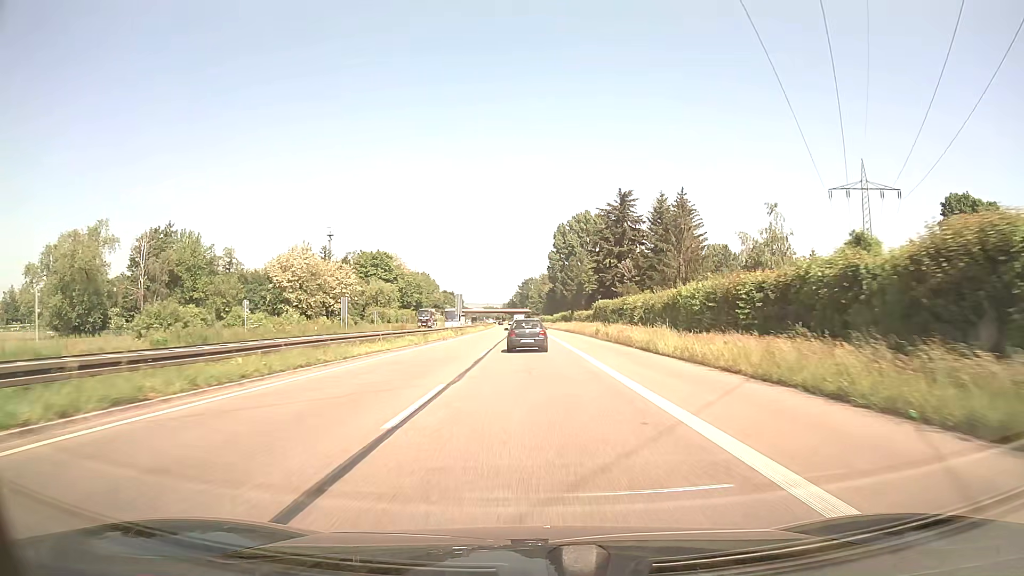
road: trunk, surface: asphalt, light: Day
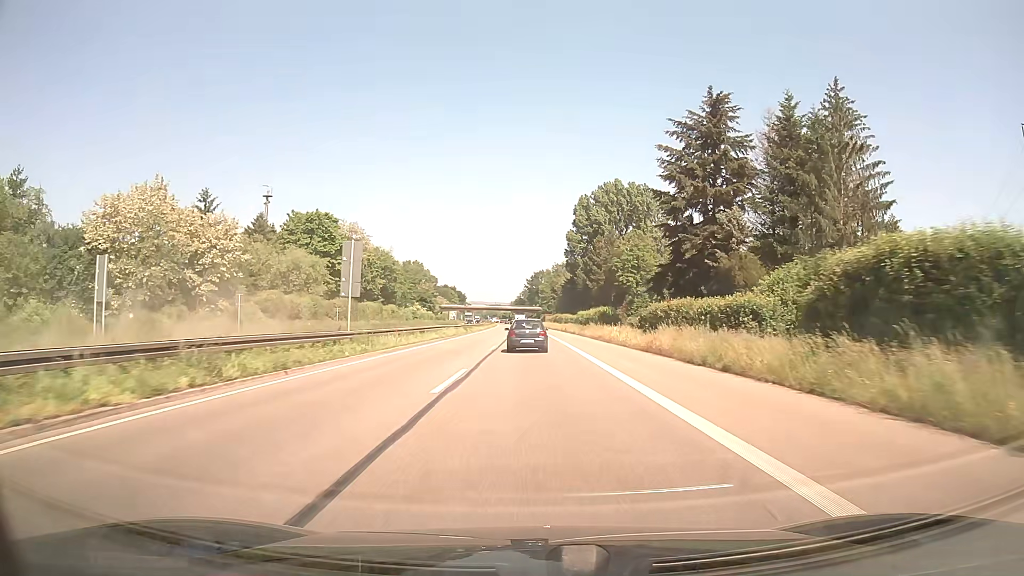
(-0.4, +51.4) m; -1°
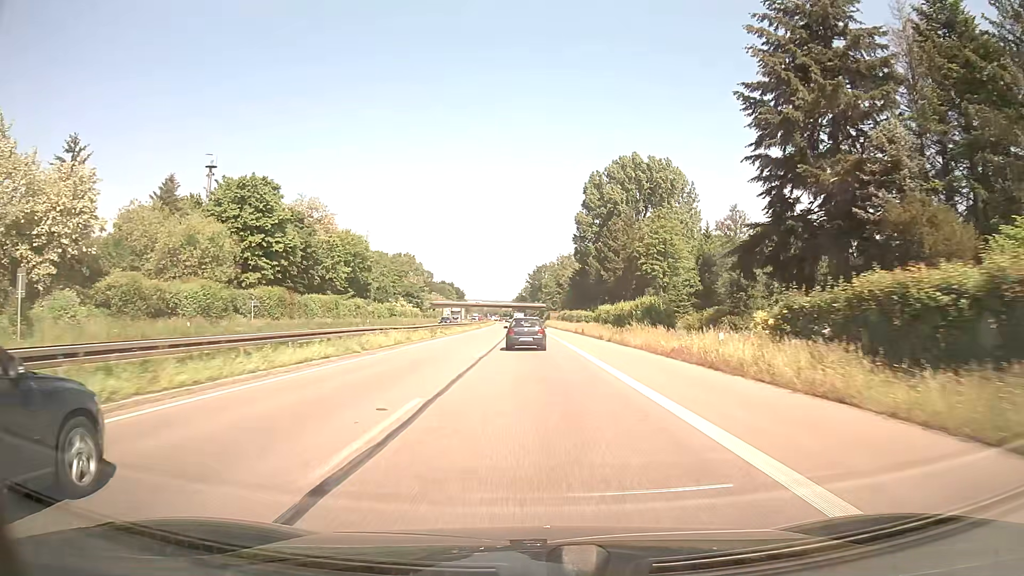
(0.0, +25.6) m; 0°
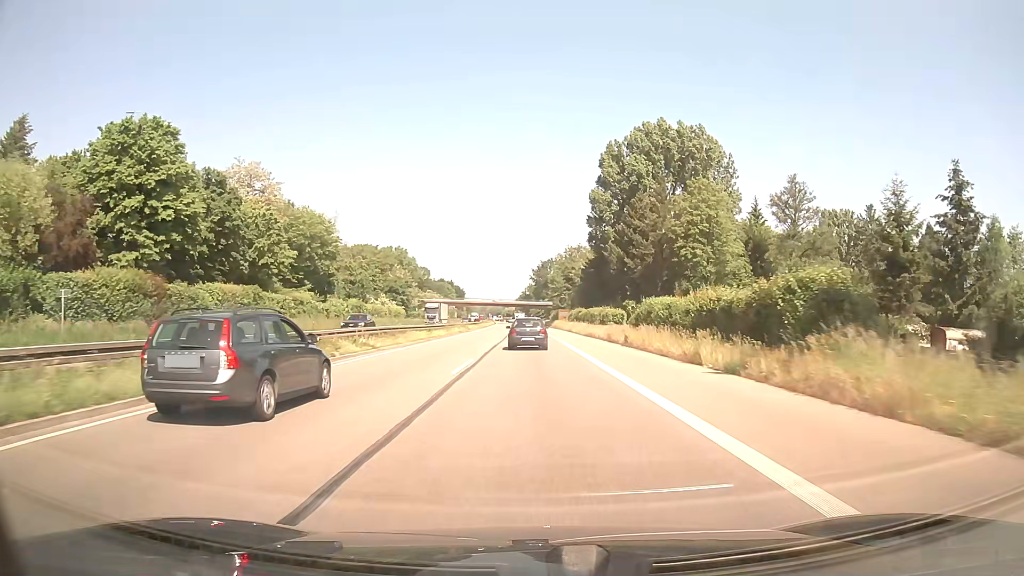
(-0.1, +25.5) m; 0°
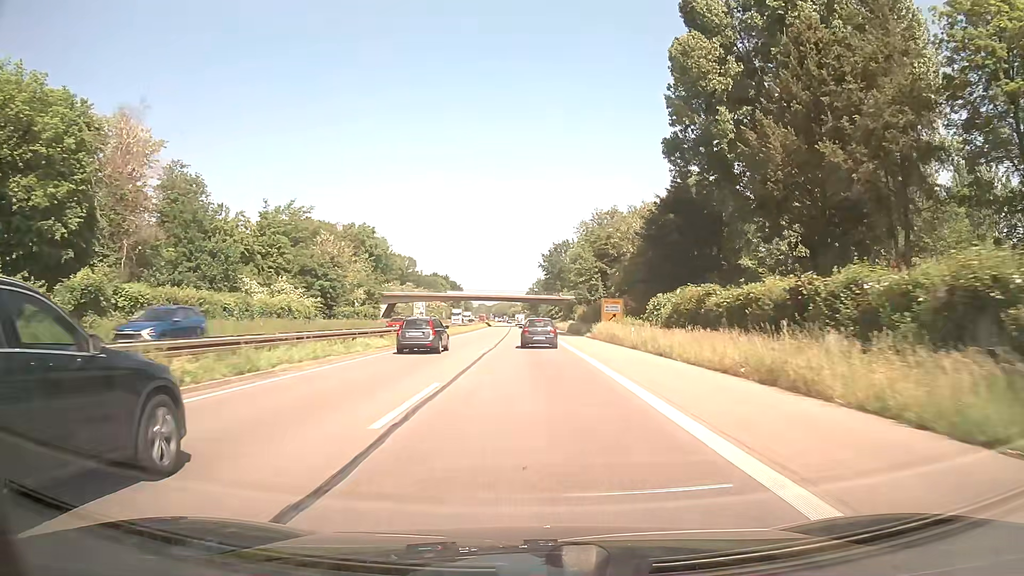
(-0.3, +63.1) m; -1°
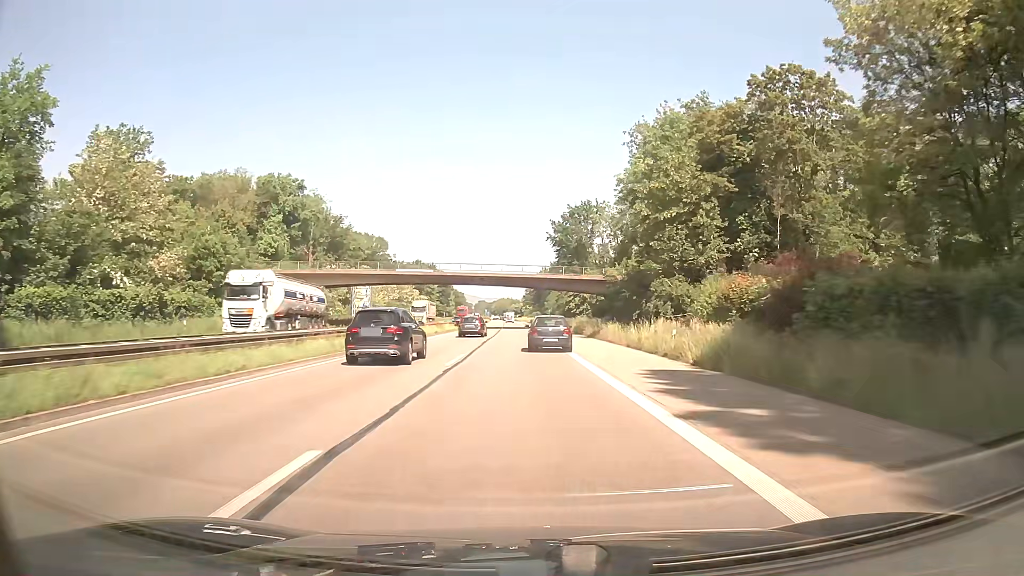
(-0.4, +62.5) m; 0°
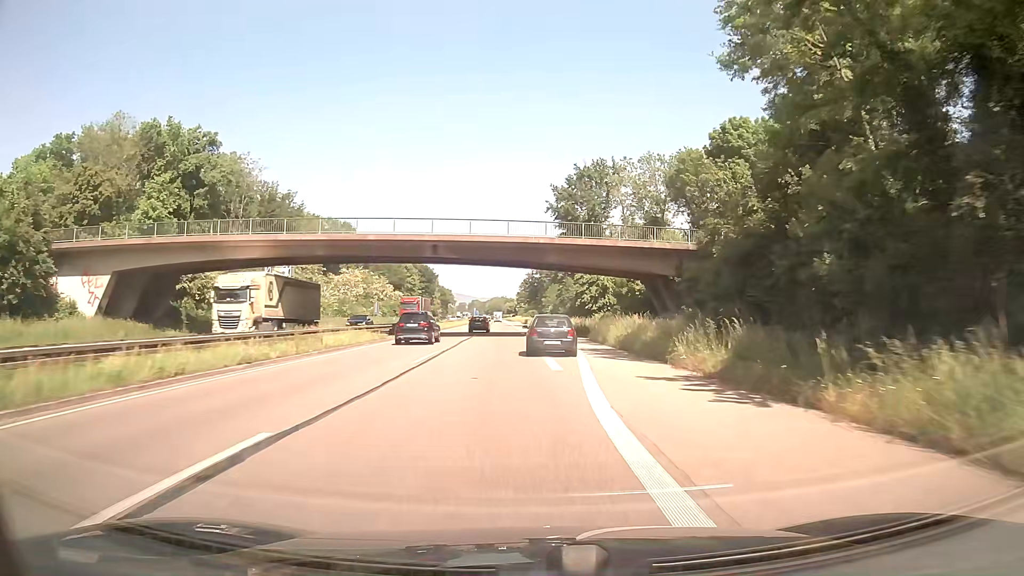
(+0.1, +35.6) m; 0°
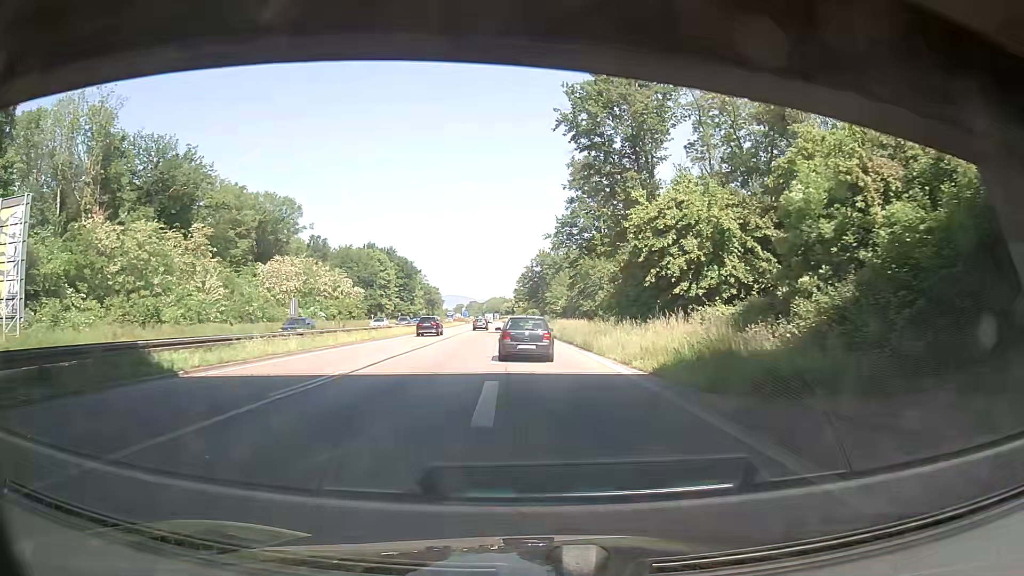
(+0.1, +44.8) m; -1°
(0, +10) (0, +20) (0, +30) (0, +40) (0, +50) (0, +60) (0, +70) (-1, +80) (-1, +90) (-2, +100) m
